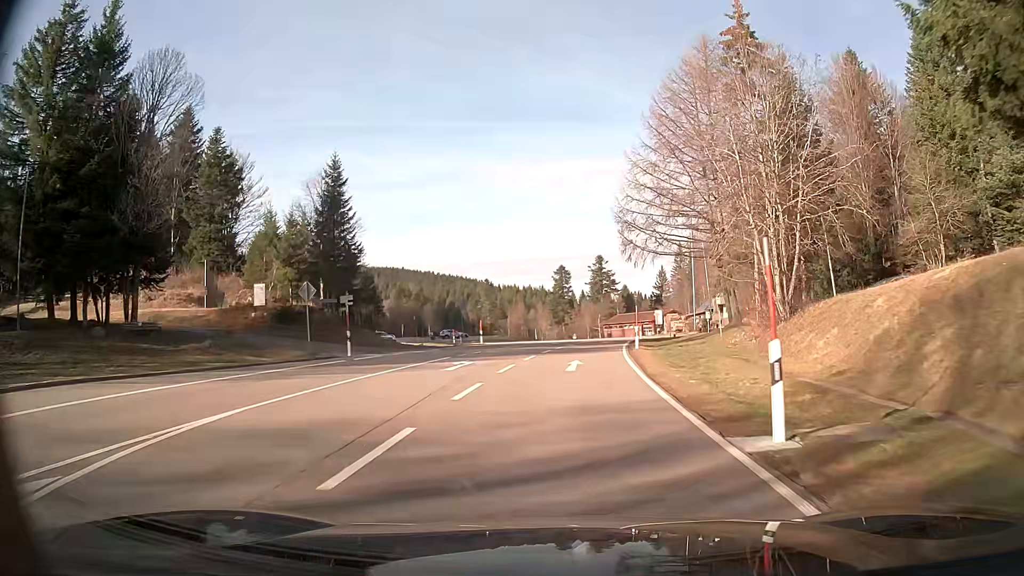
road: secondary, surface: asphalt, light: Day
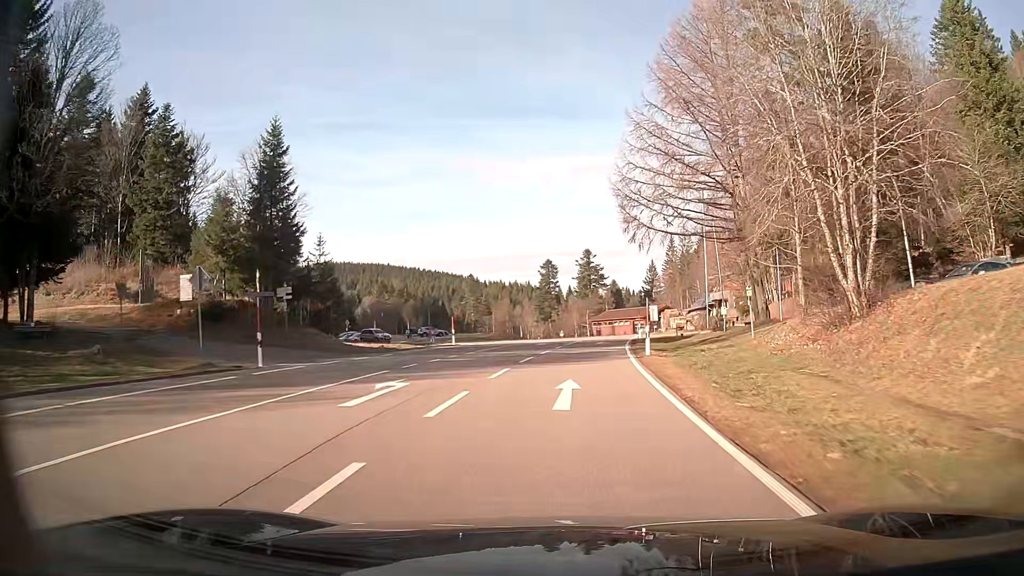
(+0.1, +8.1) m; +1°
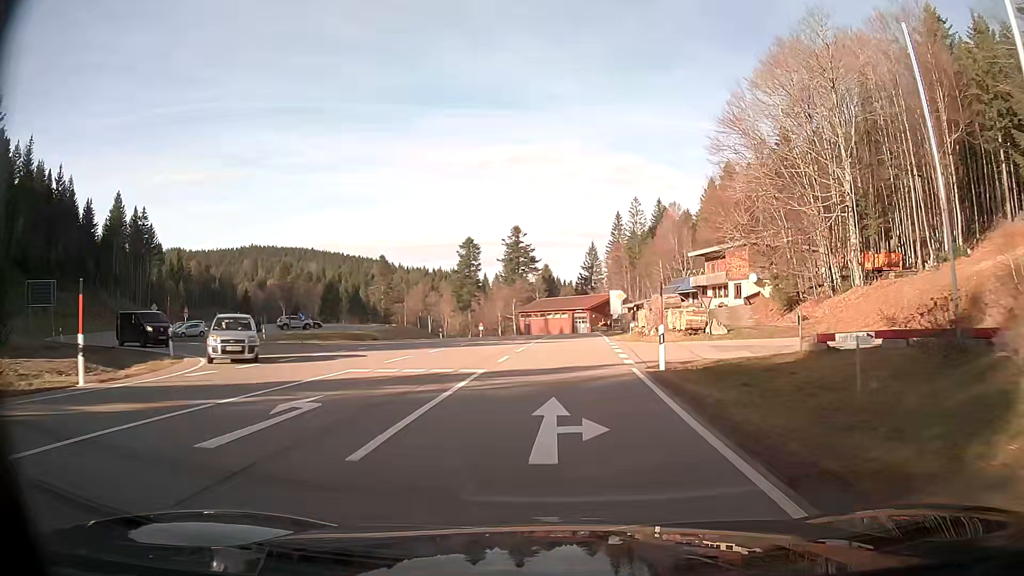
(+1.8, +32.8) m; +6°
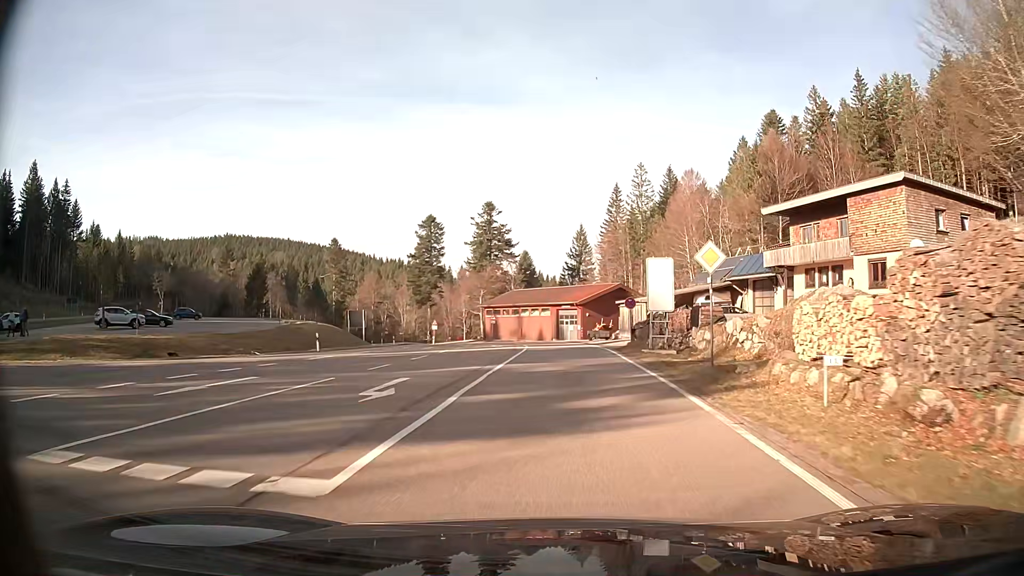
(+0.6, +32.6) m; +2°
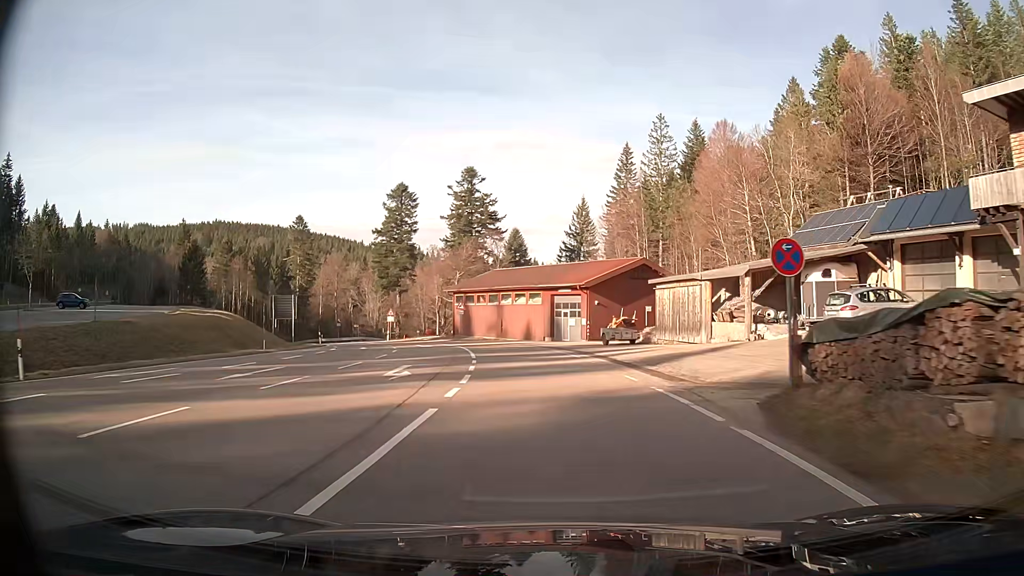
(0.0, +24.1) m; -1°
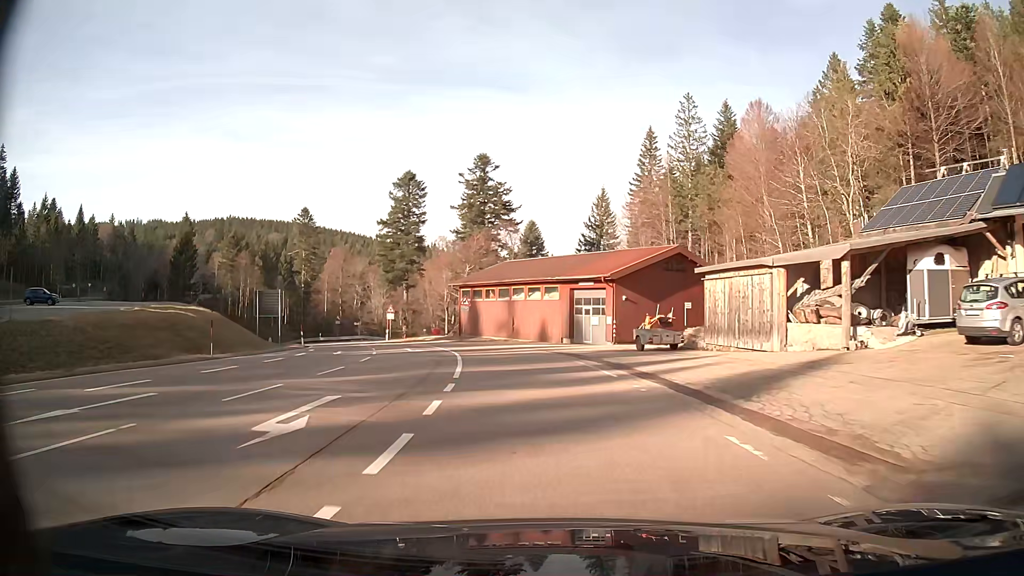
(-0.1, +7.9) m; -2°
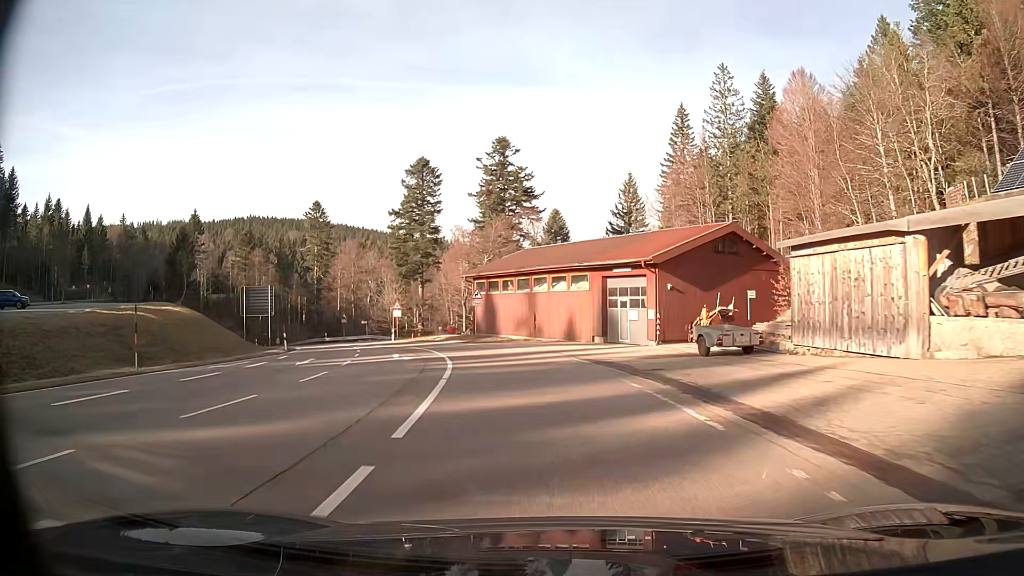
(-0.2, +7.8) m; -2°
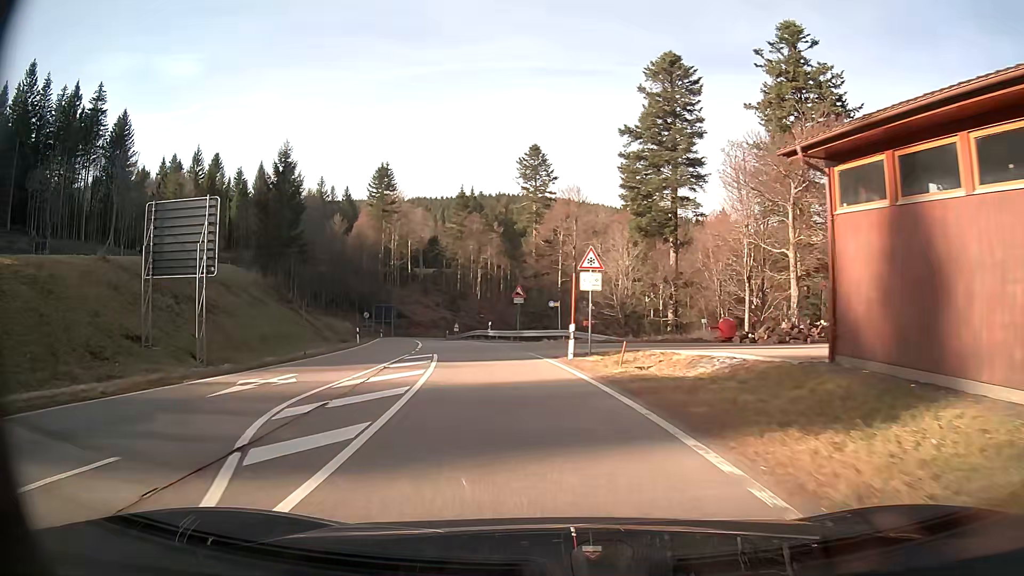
(-7.1, +37.5) m; -23°
